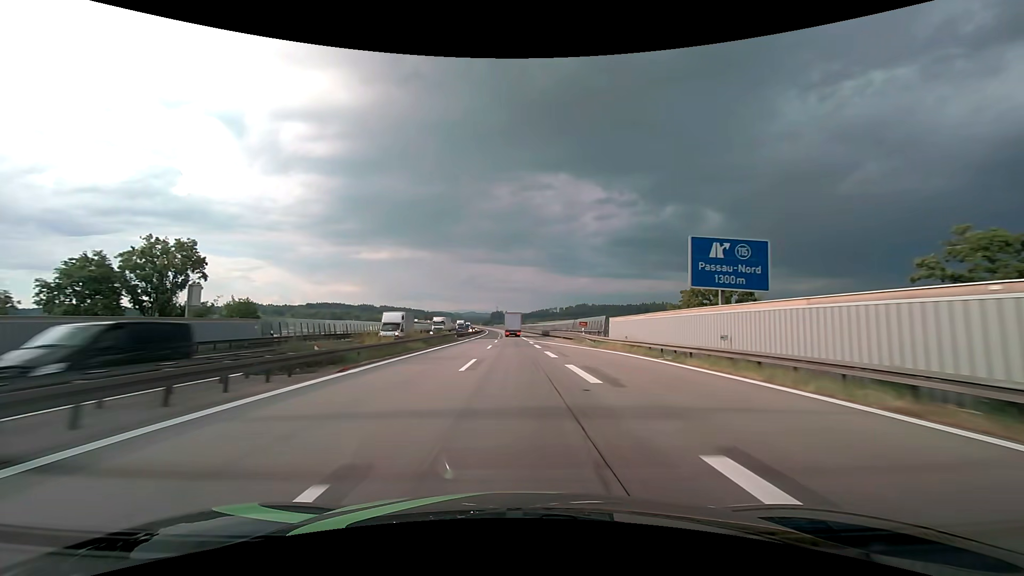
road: motorway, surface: asphalt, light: Day
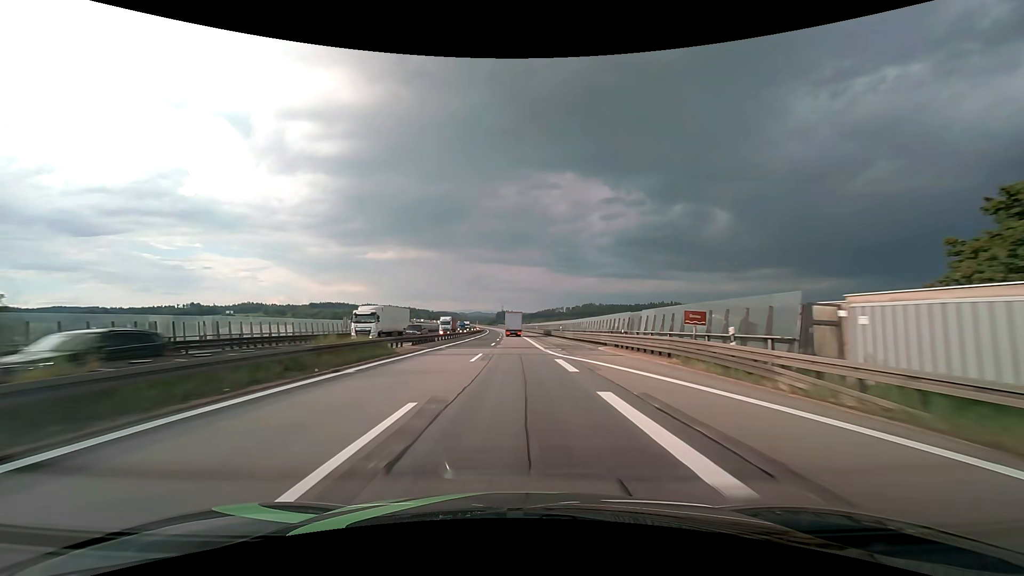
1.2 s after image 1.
(-0.2, +31.6) m; -1°
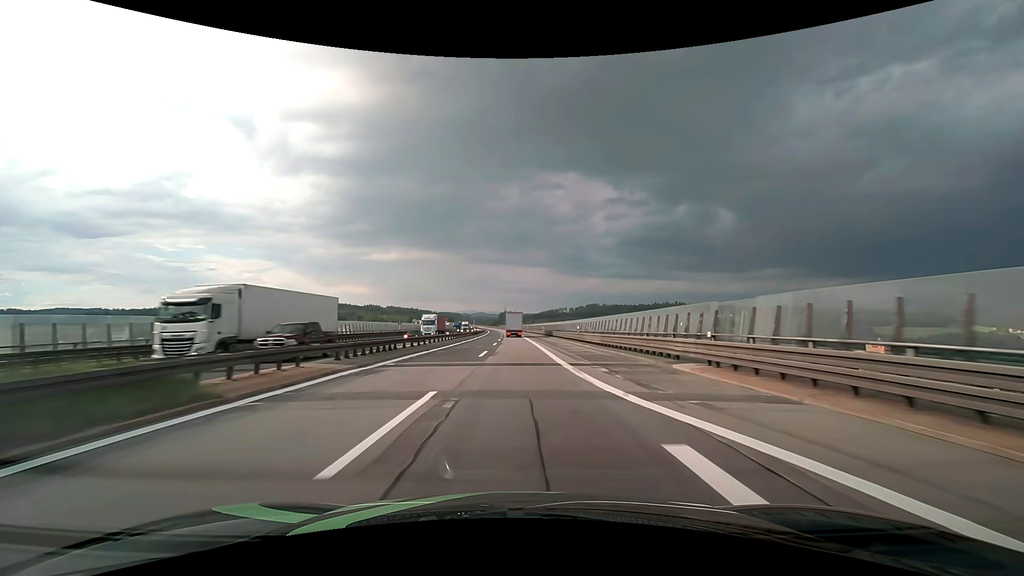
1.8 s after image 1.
(-0.1, +15.8) m; -1°
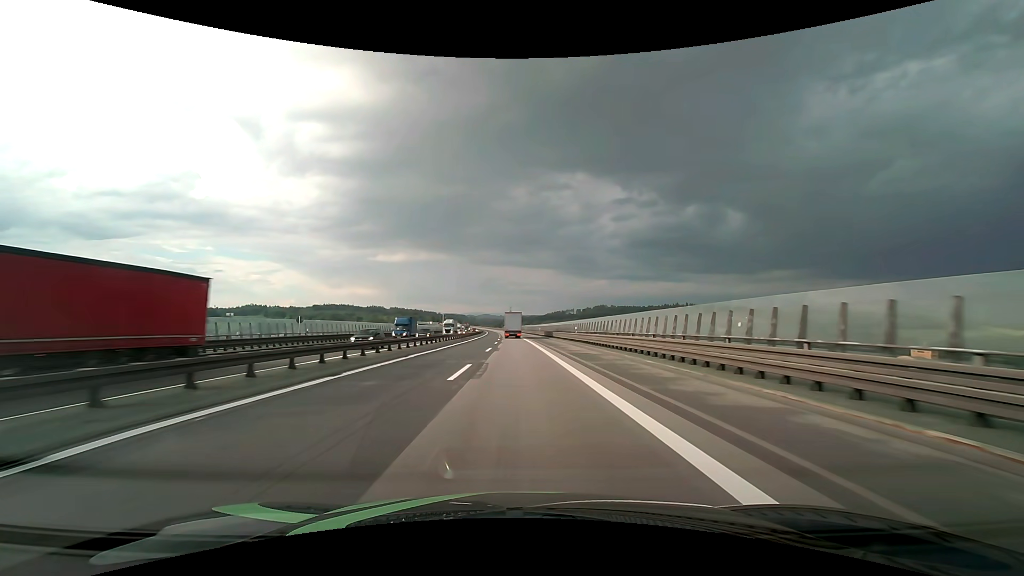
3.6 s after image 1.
(-0.2, +47.4) m; -1°
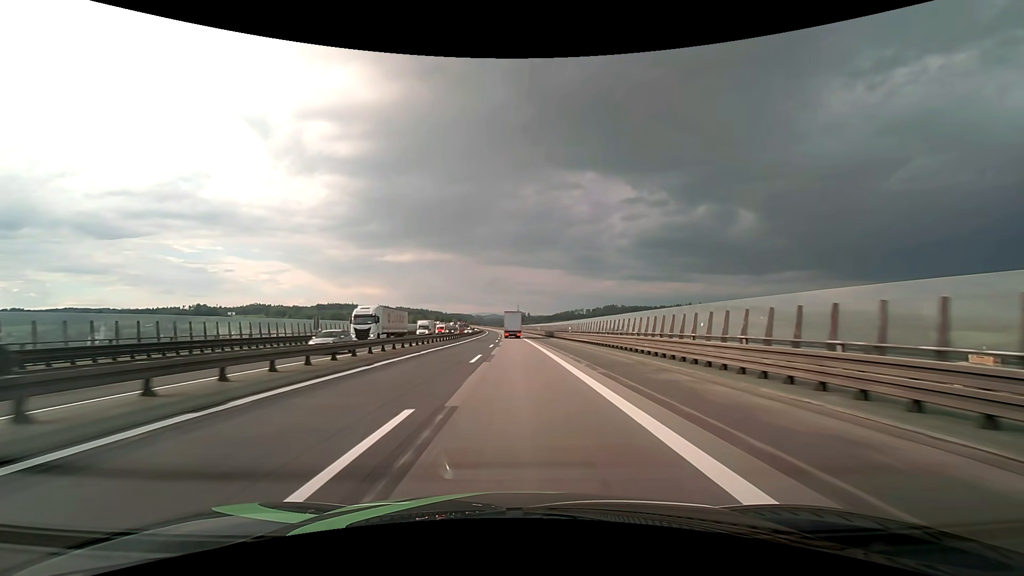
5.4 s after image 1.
(-0.3, +47.4) m; -1°
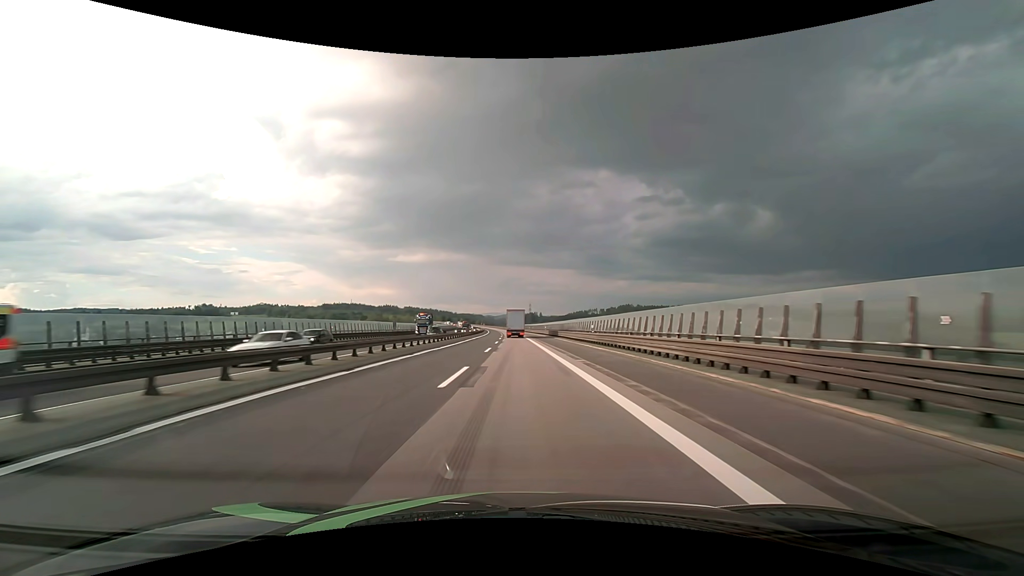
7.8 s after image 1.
(-0.8, +63.2) m; -1°
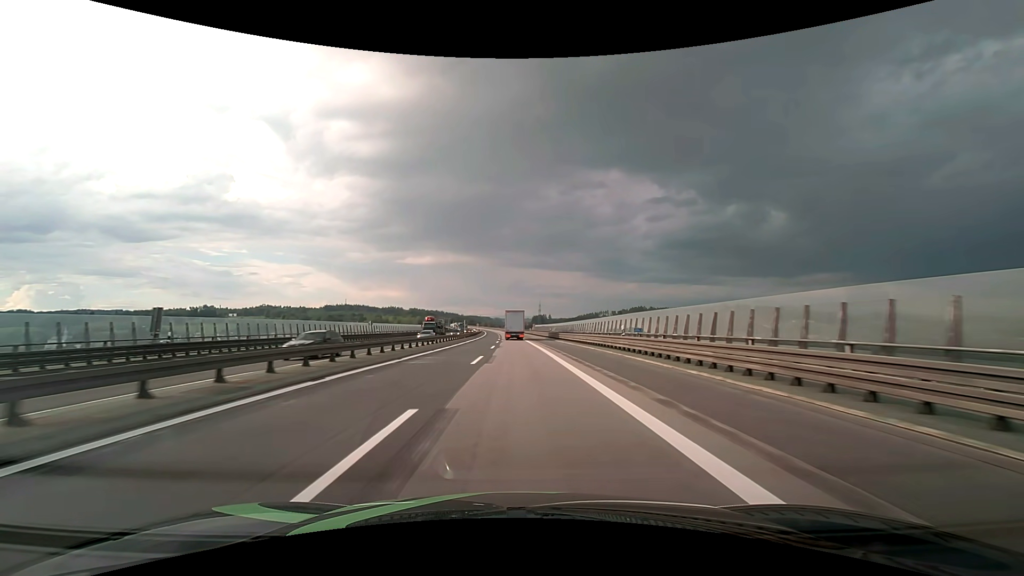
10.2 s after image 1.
(-0.5, +63.1) m; -1°
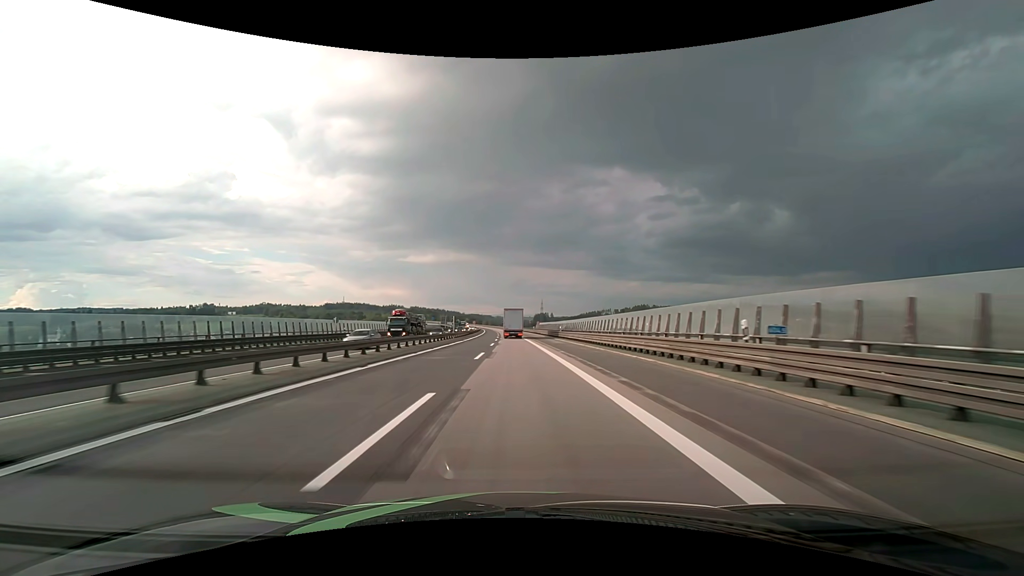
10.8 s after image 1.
(0.0, +15.8) m; 0°
(0, +10) (0, +20) (0, +30) (0, +40) (-1, +50) (-1, +60) (-1, +70) (-1, +80) (-2, +90) (-2, +100) m
